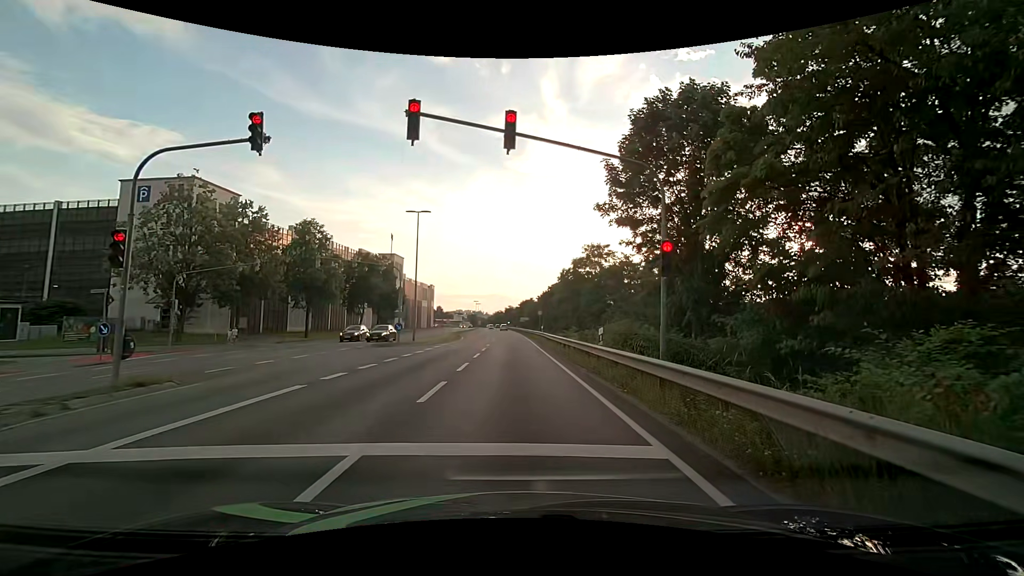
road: primary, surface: asphalt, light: Day
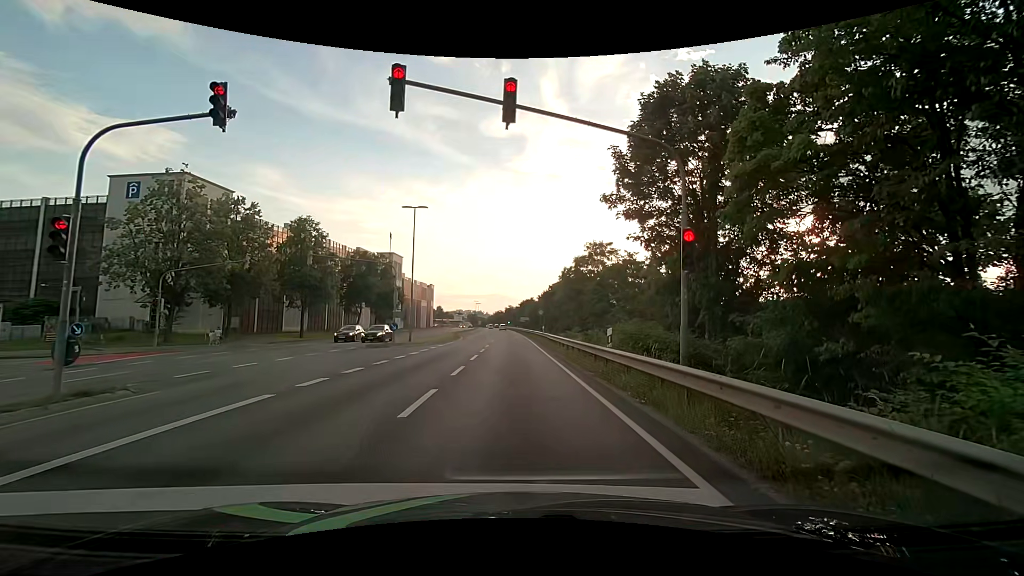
(0.0, +1.3) m; 0°
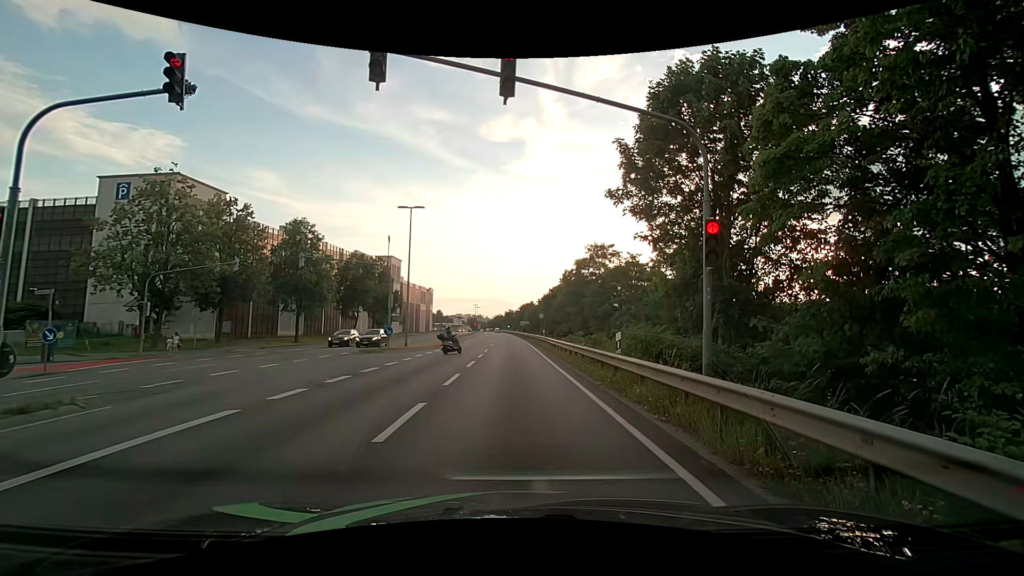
(0.0, +1.2) m; 0°
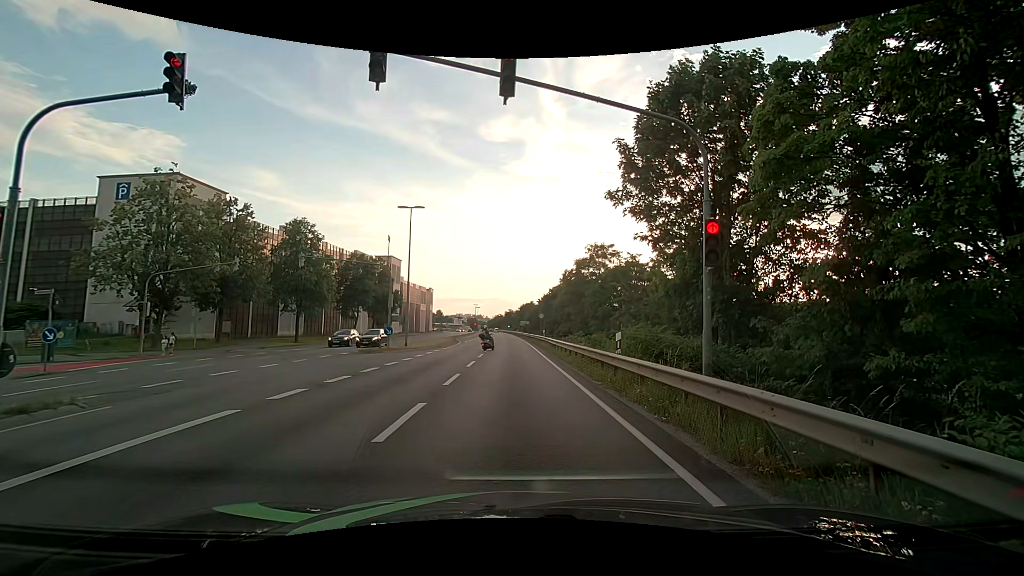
(0.0, 0.0) m; 0°
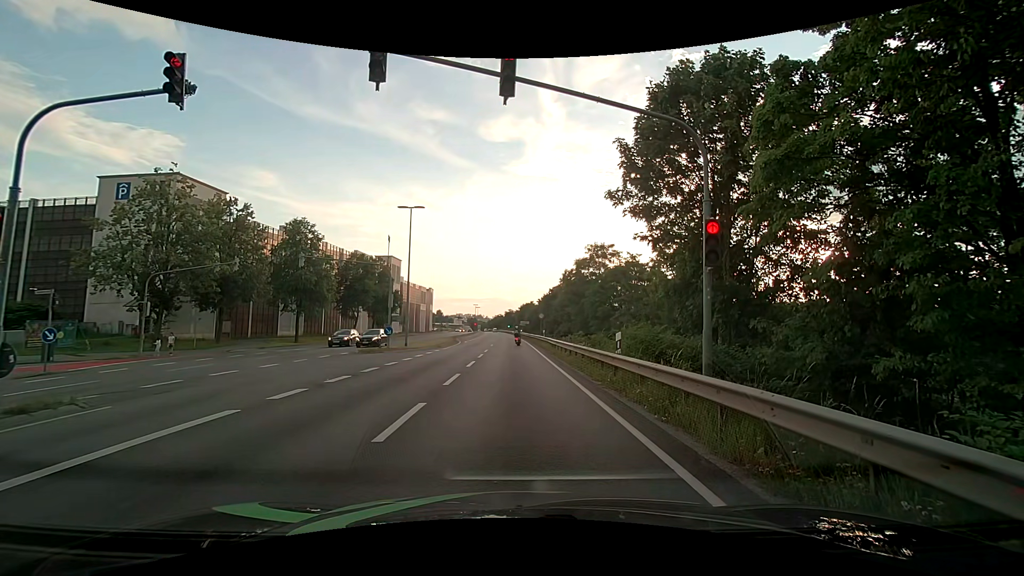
(0.0, 0.0) m; 0°
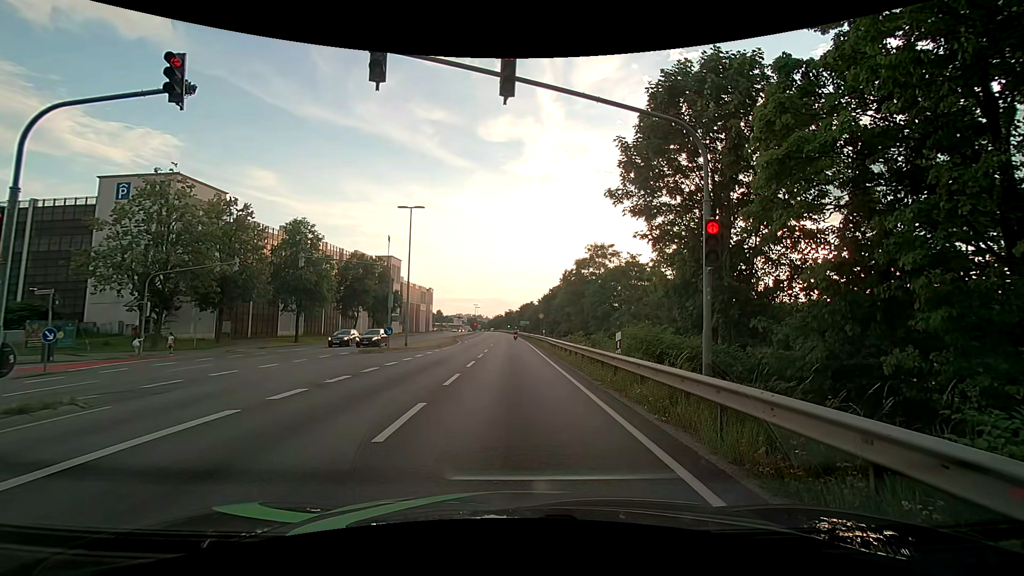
(0.0, 0.0) m; 0°
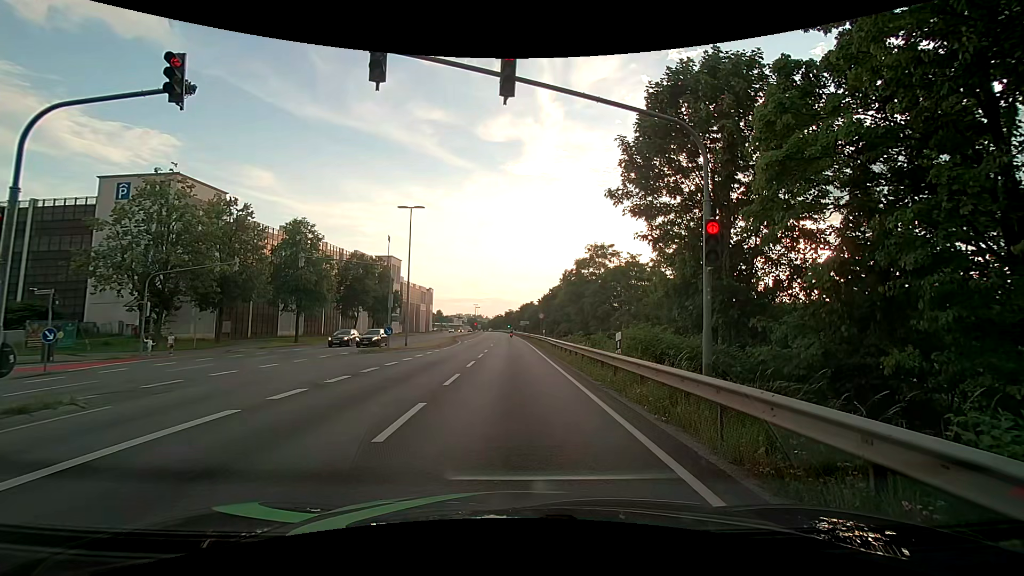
(0.0, 0.0) m; 0°
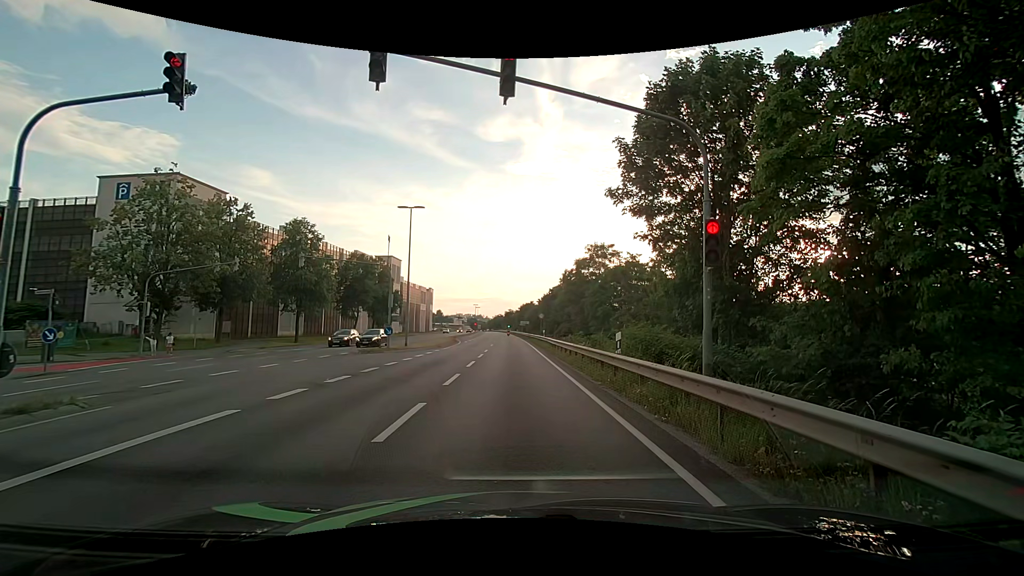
(0.0, 0.0) m; 0°
(0, +10) (0, +20) (-1, +30) (-1, +40) (-2, +50) (-2, +60) (-2, +70) (-3, +80) (-3, +90) (-4, +100) m
